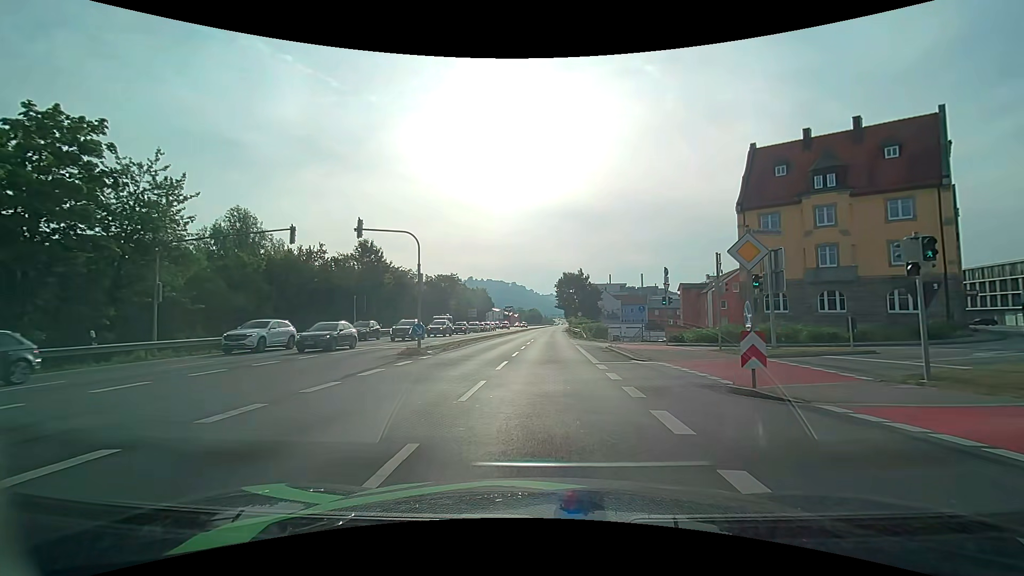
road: primary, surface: asphalt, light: Day
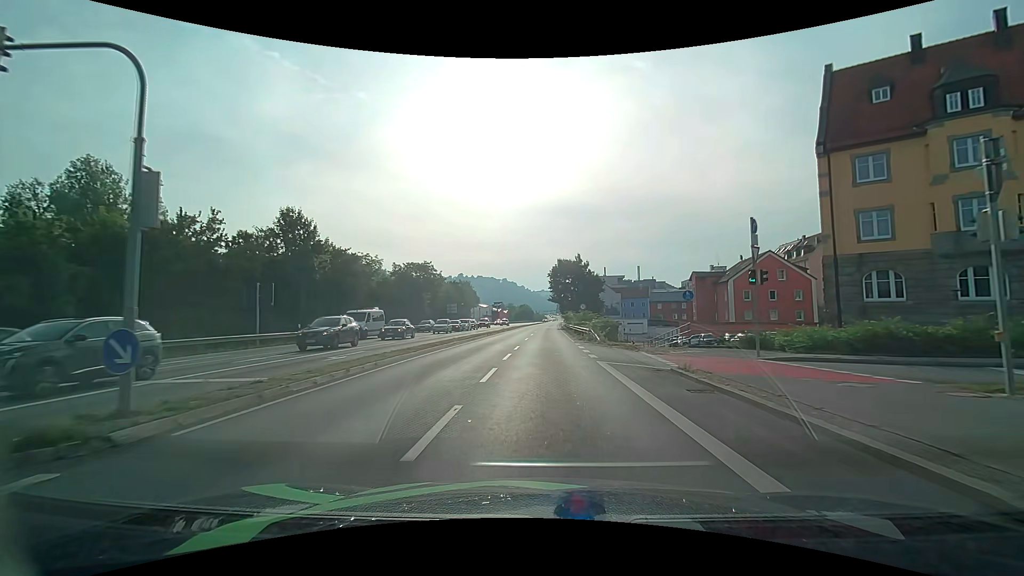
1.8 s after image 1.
(+0.2, +16.0) m; +1°
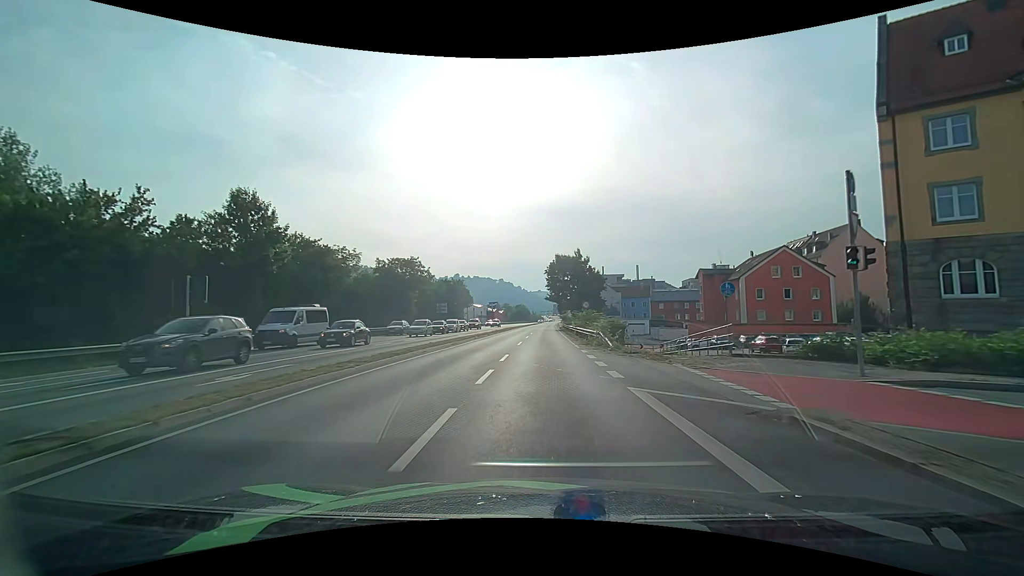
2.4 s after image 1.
(0.0, +6.5) m; 0°
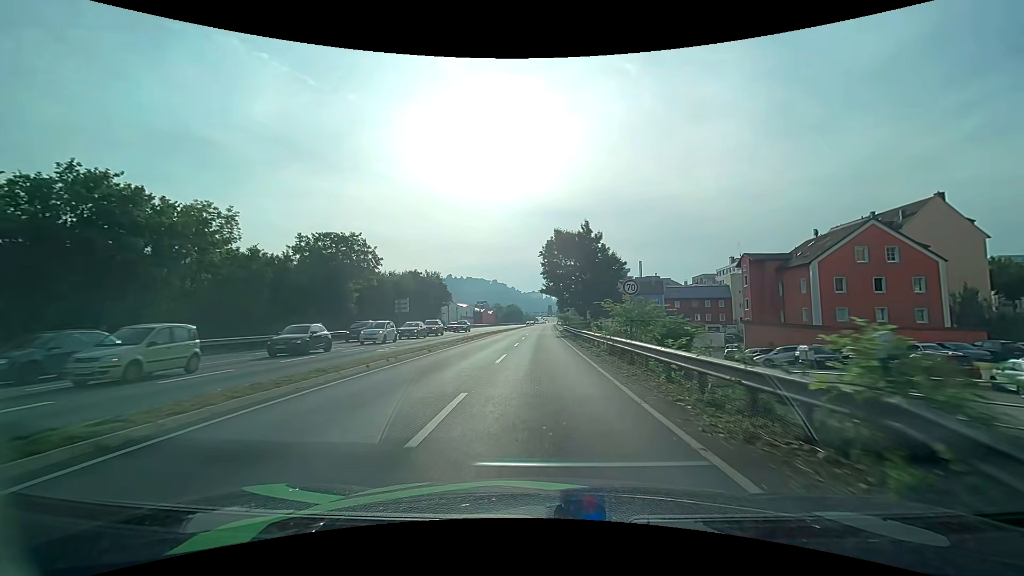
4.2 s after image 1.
(+0.2, +22.4) m; +1°
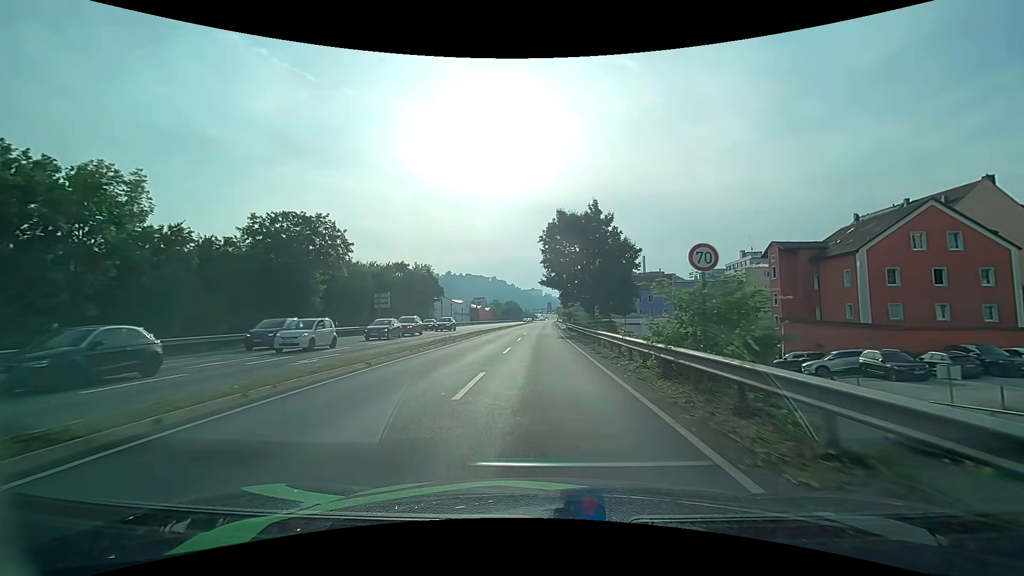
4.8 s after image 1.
(0.0, +8.3) m; 0°
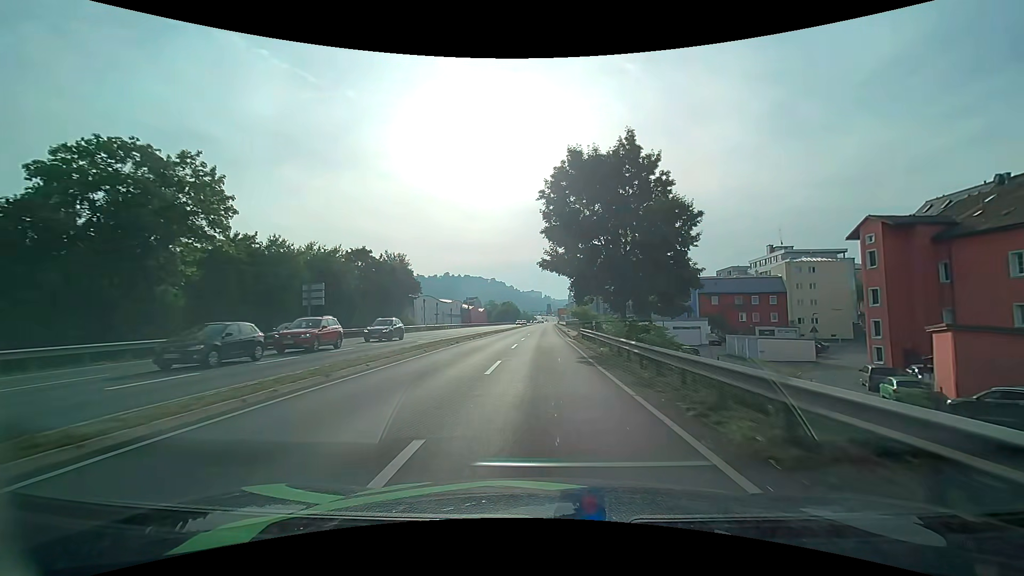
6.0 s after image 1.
(+0.1, +17.6) m; 0°
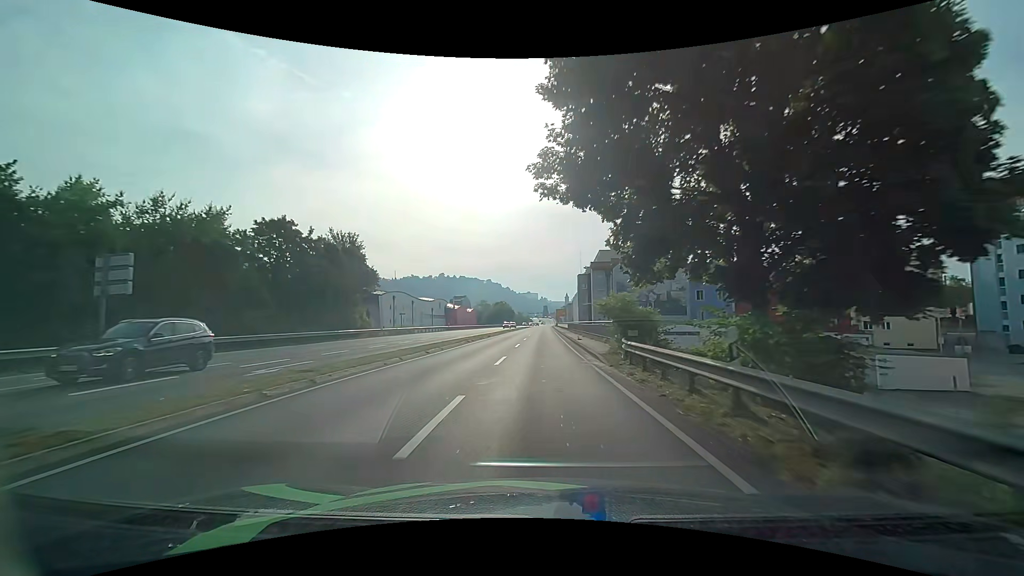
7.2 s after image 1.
(+0.1, +18.9) m; 0°
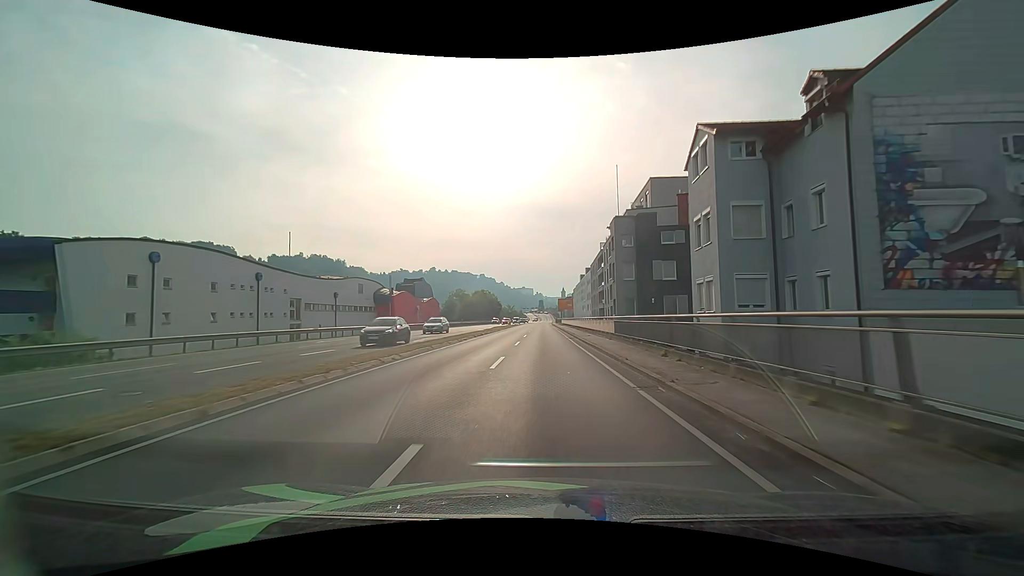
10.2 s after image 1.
(+0.2, +50.8) m; +1°
(0, +10) (0, +20) (0, +30) (0, +40) (0, +50) (0, +60) (0, +70) (0, +80) (+1, +90) (+1, +100) m
